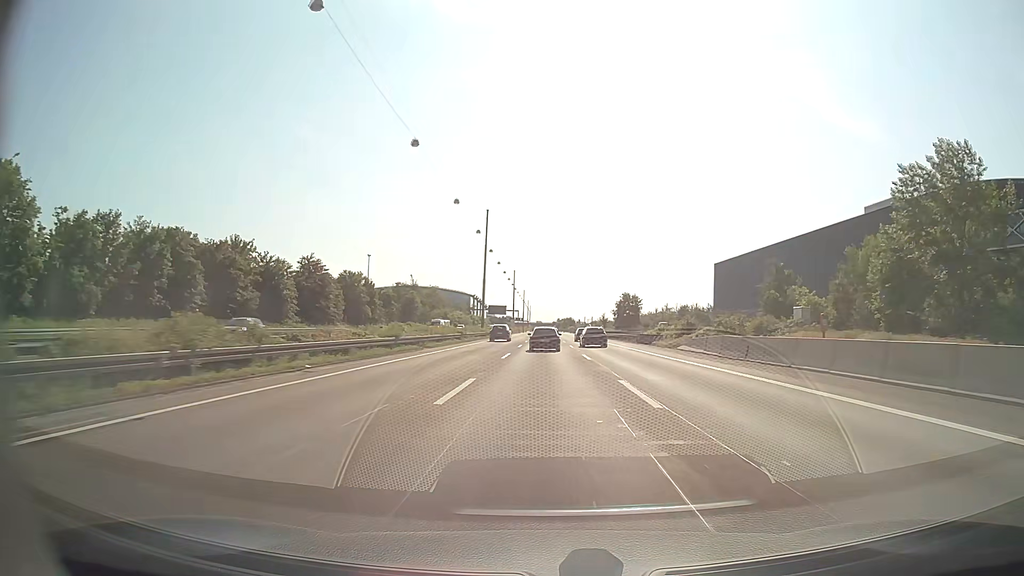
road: motorway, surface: asphalt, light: Day
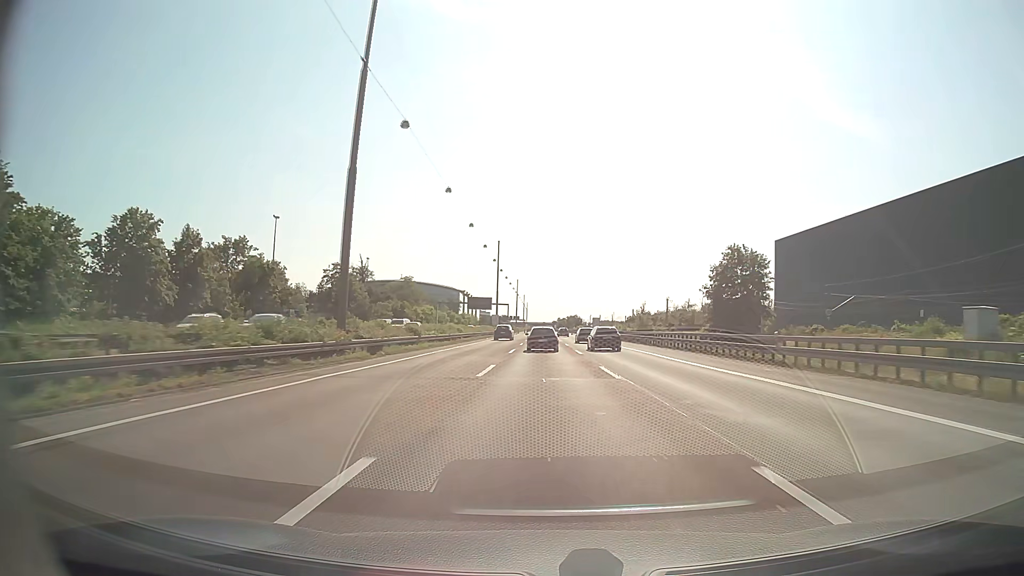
(-0.2, +65.0) m; 0°
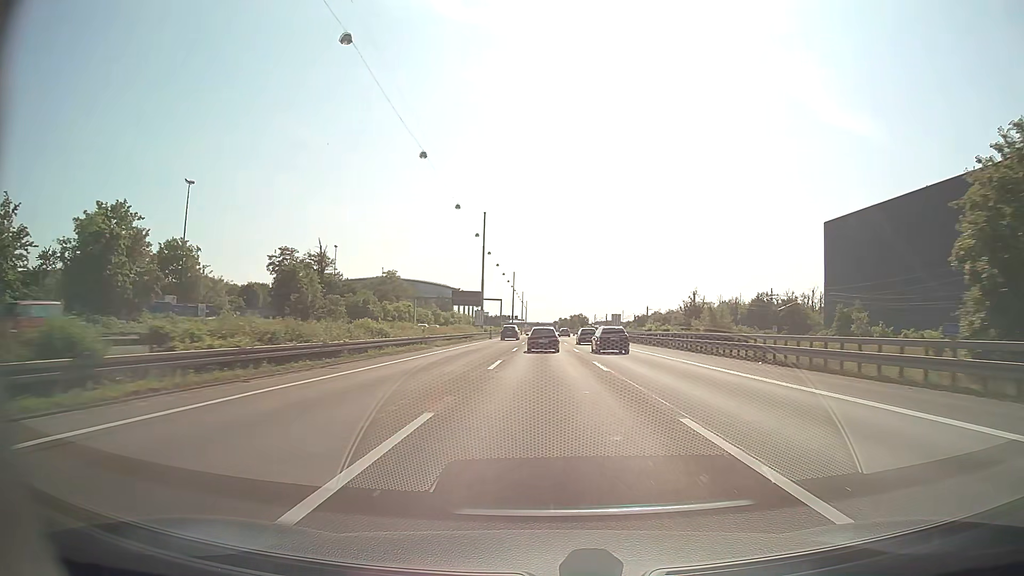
(0.0, +32.2) m; 0°
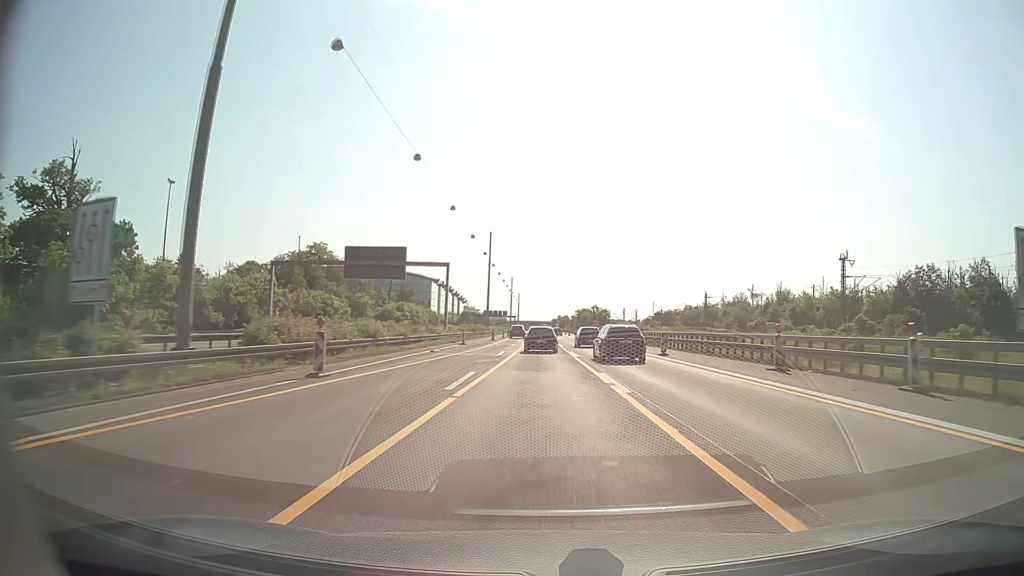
(+0.1, +79.6) m; 0°
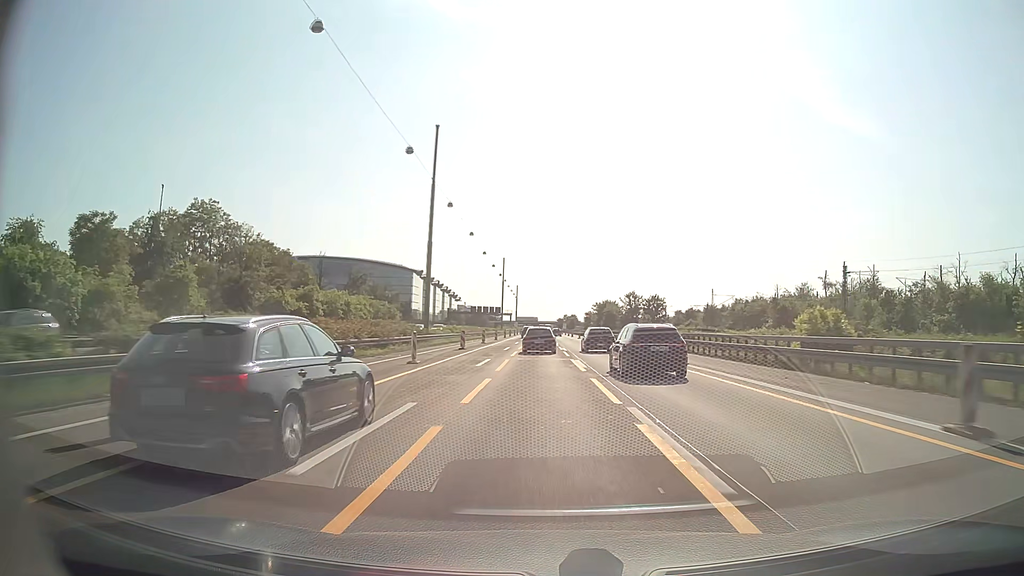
(-0.1, +62.6) m; 0°
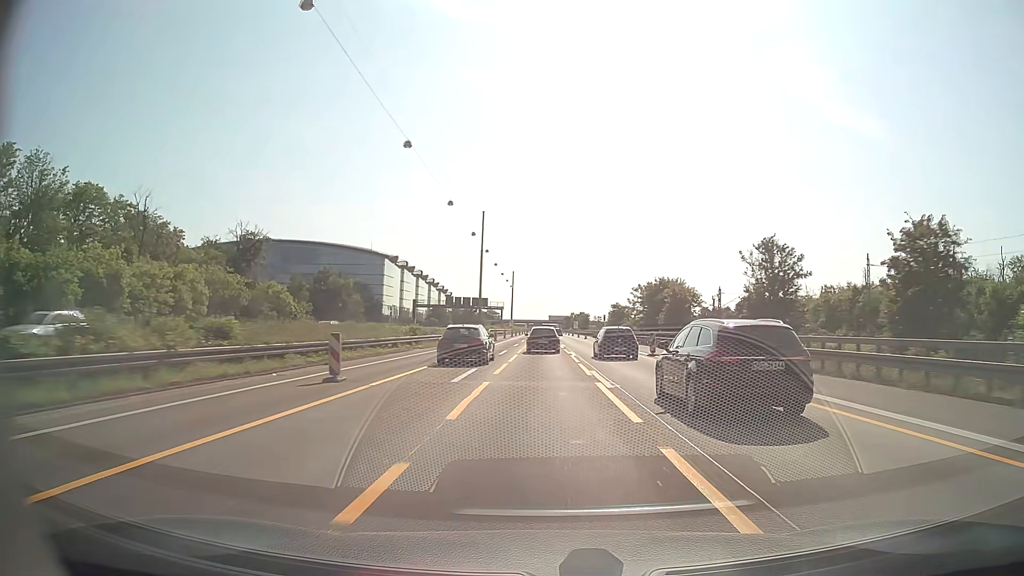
(-0.2, +61.8) m; 0°
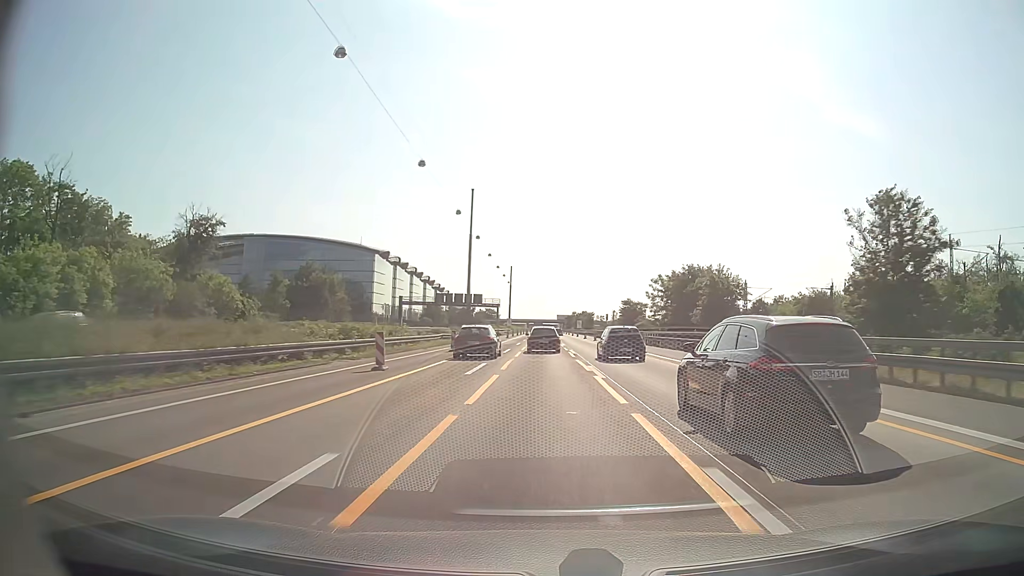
(0.0, +15.3) m; 0°
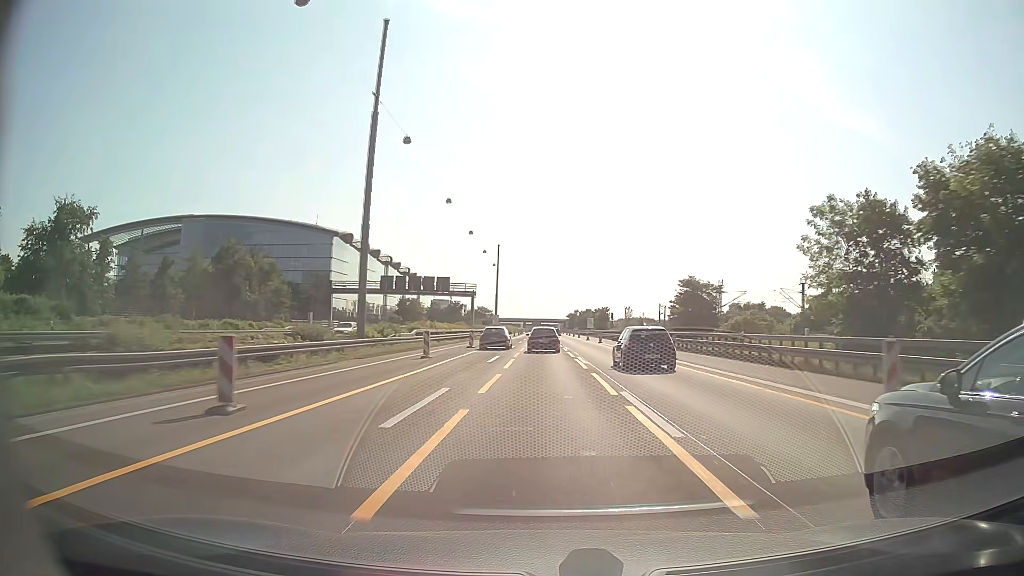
(+0.1, +45.8) m; 0°
(0, +10) (0, +20) (0, +30) (0, +40) (0, +50) (0, +60) (0, +70) (0, +80) (0, +90) (0, +100) m
